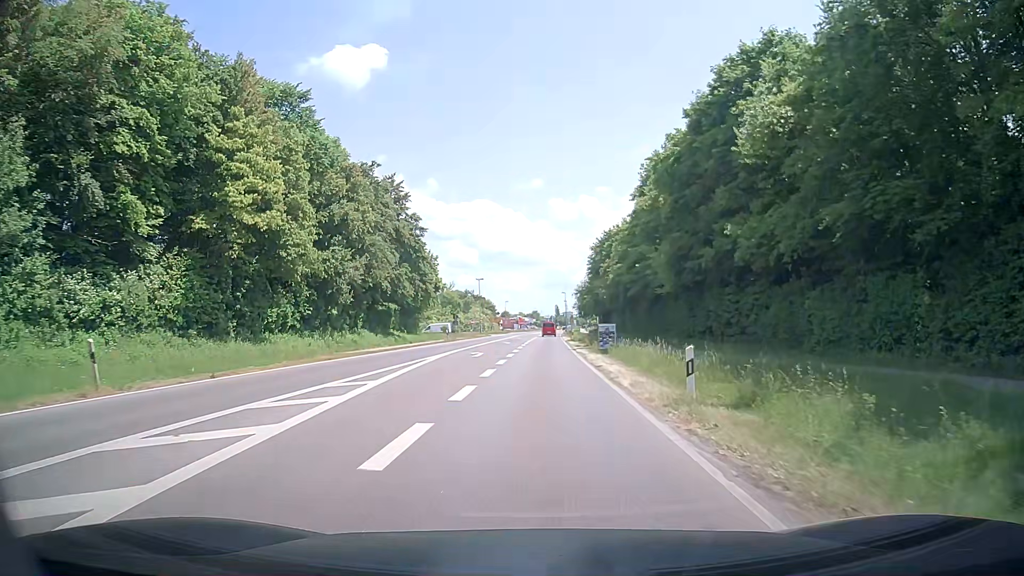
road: tertiary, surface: asphalt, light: Day
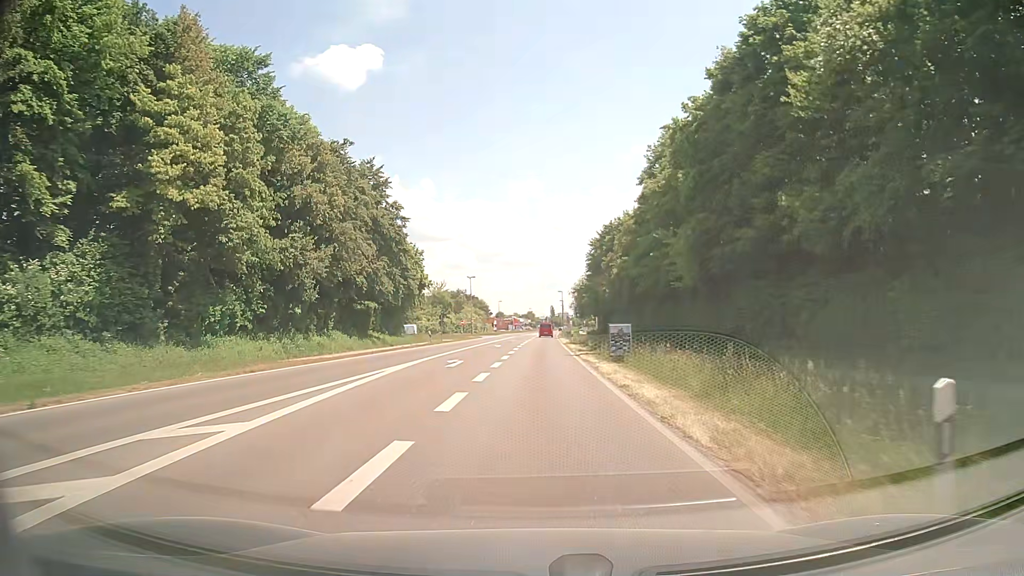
(+0.5, +7.3) m; +3°
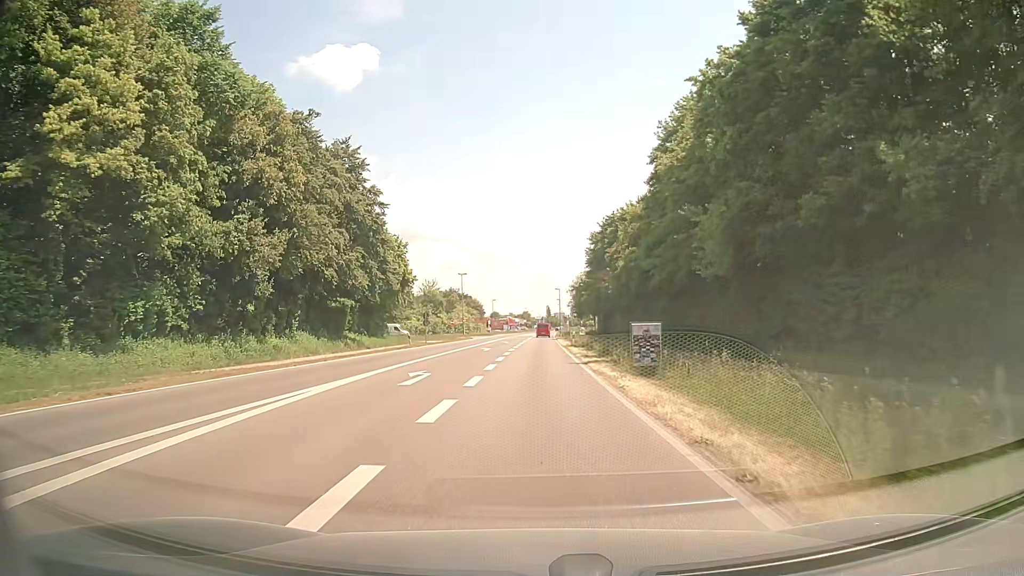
(0.0, +7.4) m; 0°
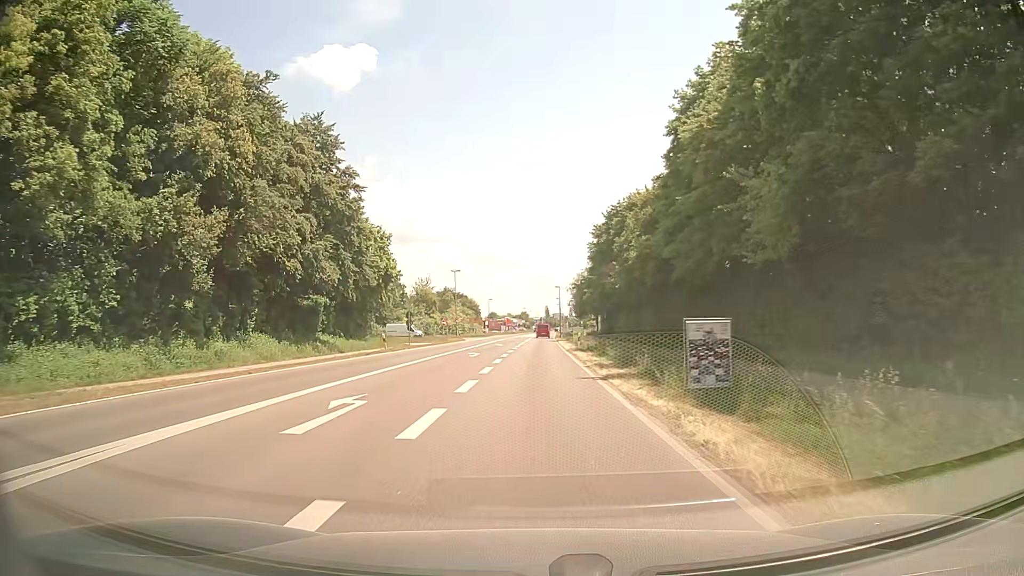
(0.0, +7.4) m; 0°
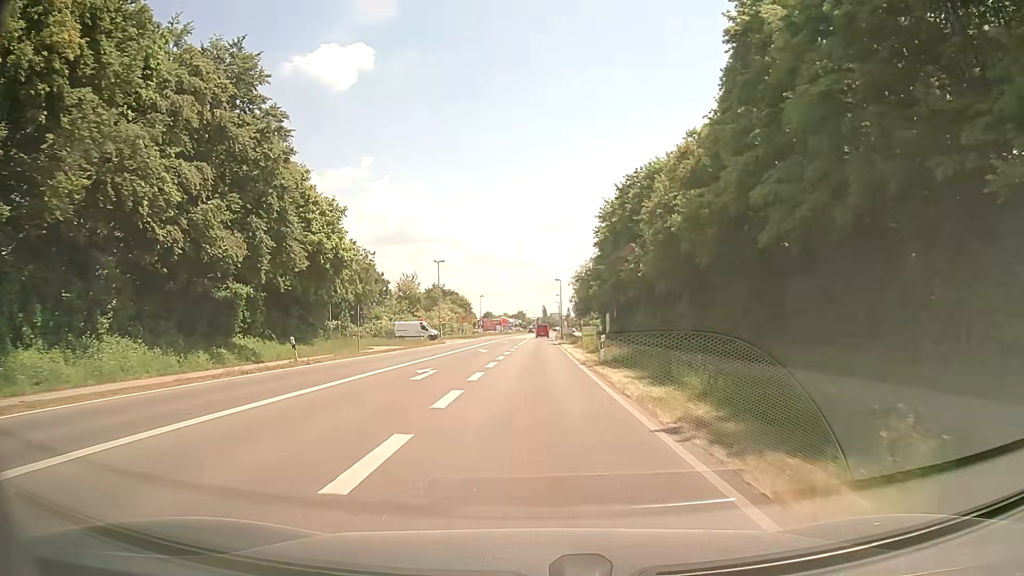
(+0.1, +14.8) m; +1°
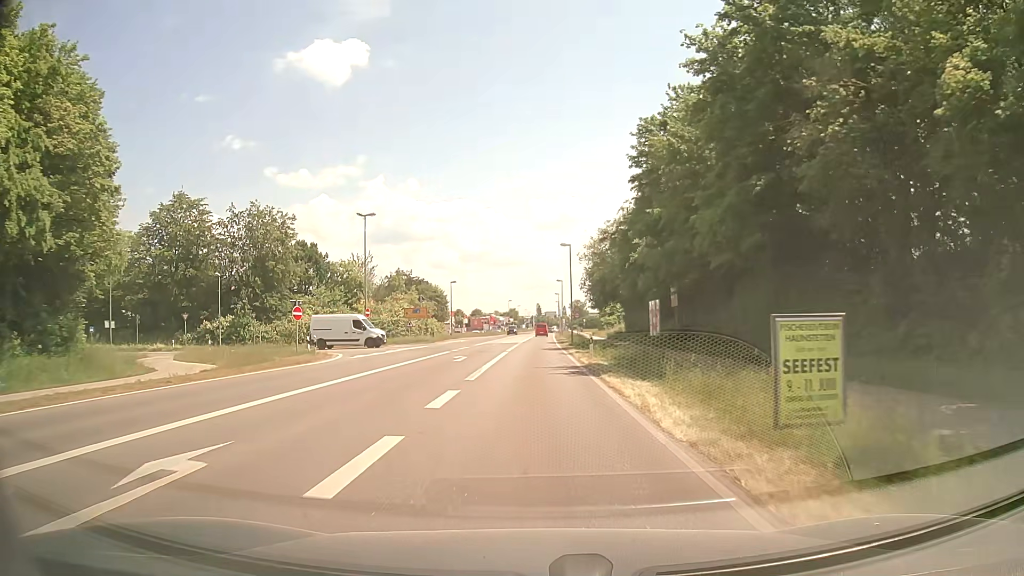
(-0.1, +36.3) m; 0°
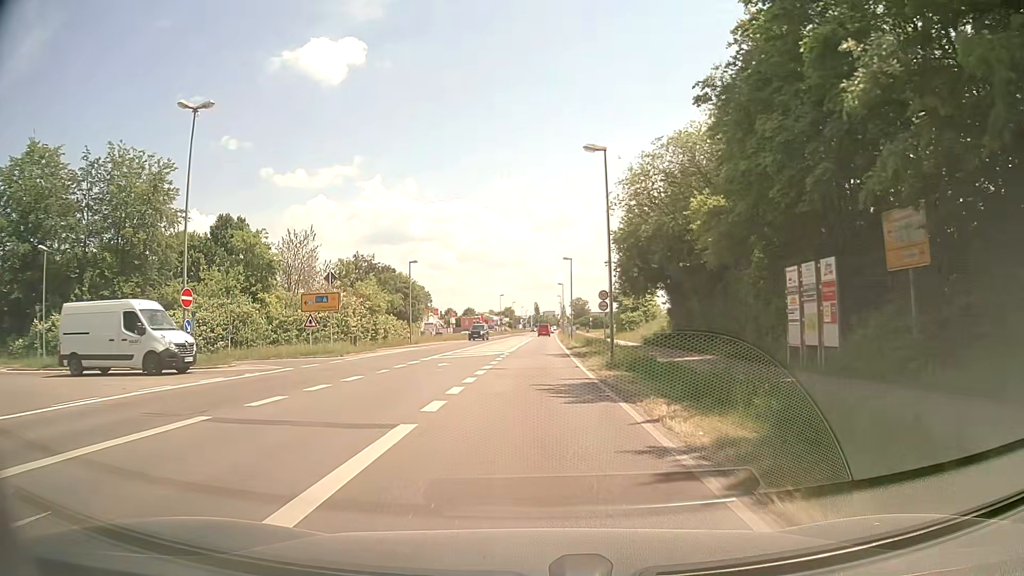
(+0.2, +28.2) m; 0°
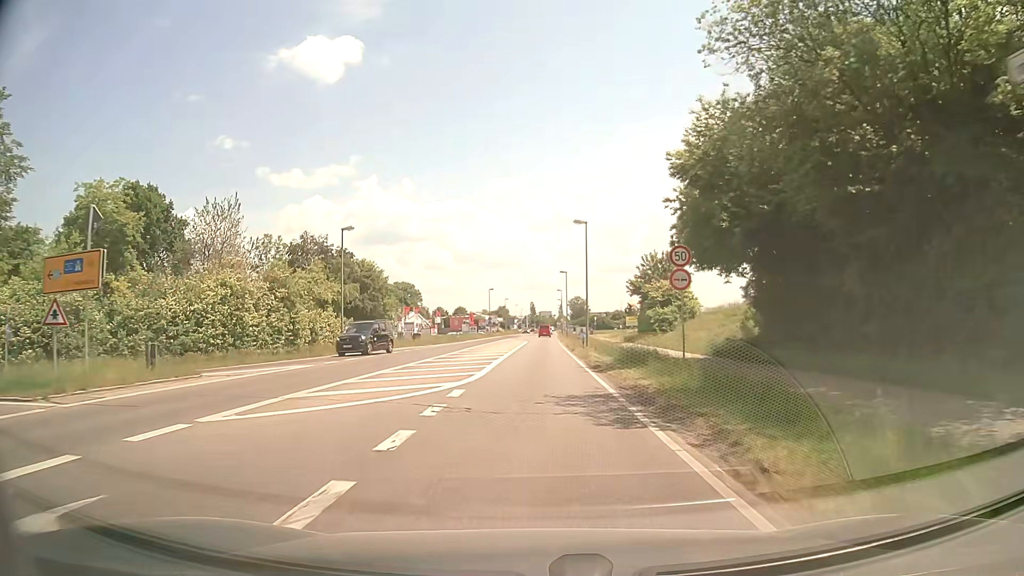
(0.0, +21.4) m; +1°
(0, +10) (0, +20) (0, +30) (0, +40) (0, +50) (0, +60) (0, +70) (0, +80) (0, +90) (+1, +100) m
